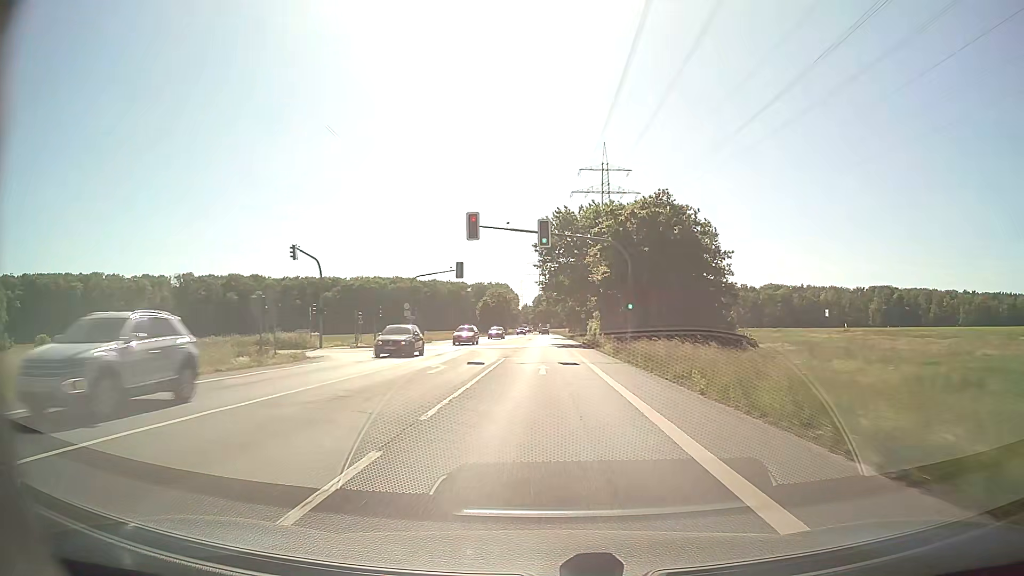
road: secondary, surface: asphalt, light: Day
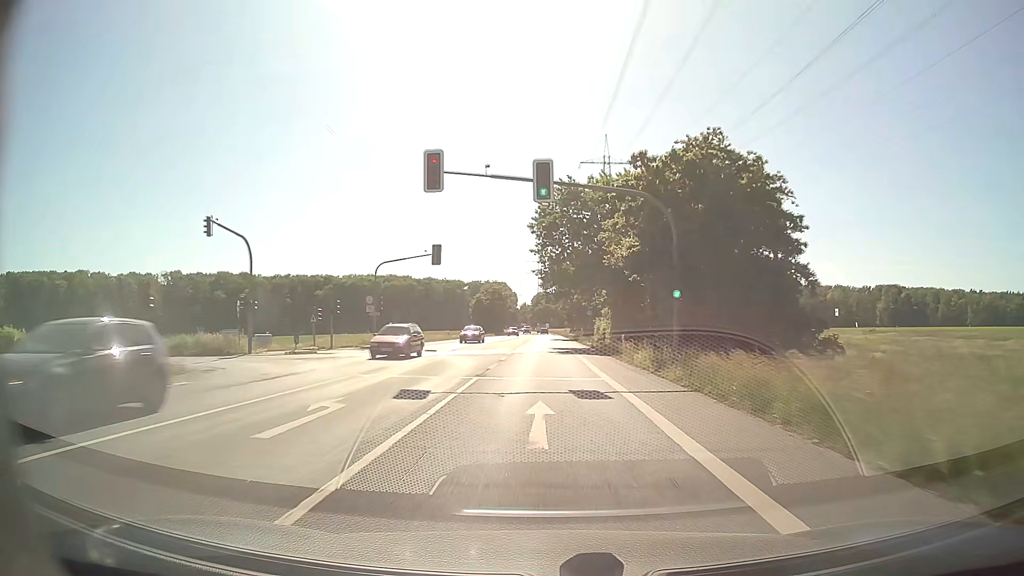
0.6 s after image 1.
(0.0, +12.1) m; 0°
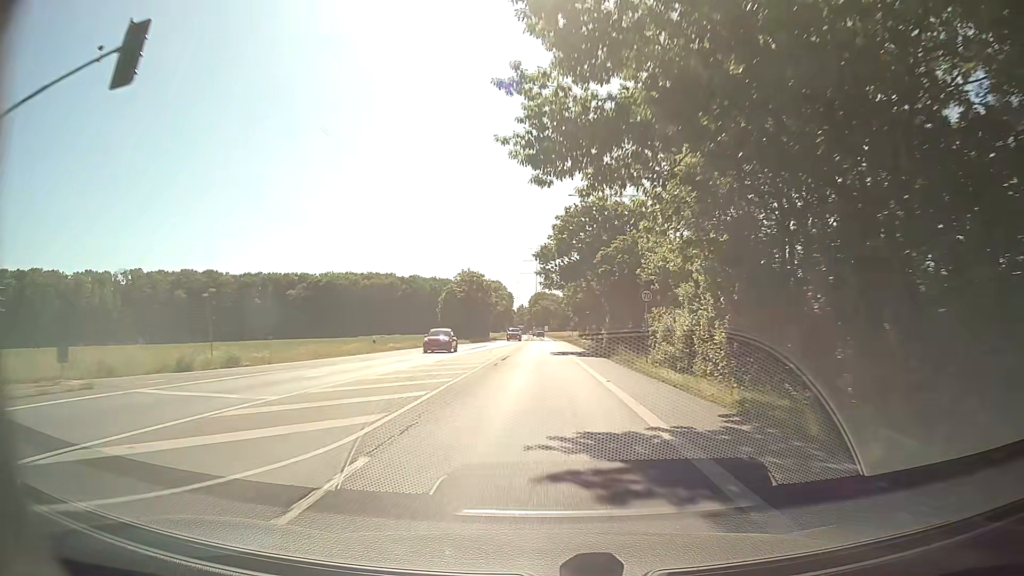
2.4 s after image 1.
(0.0, +36.3) m; 0°
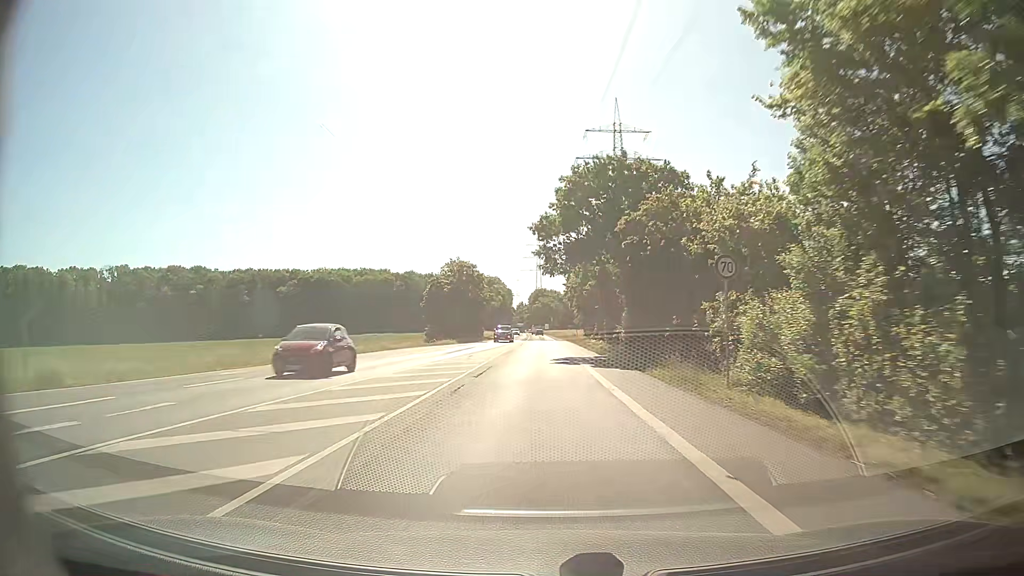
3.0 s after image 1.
(0.0, +12.1) m; 0°
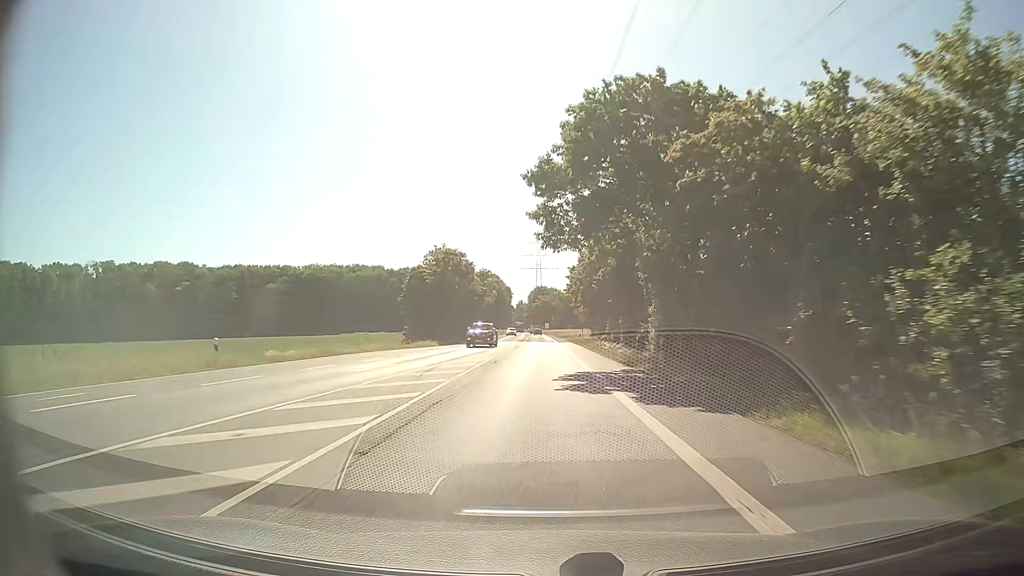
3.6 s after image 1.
(0.0, +12.0) m; 0°
